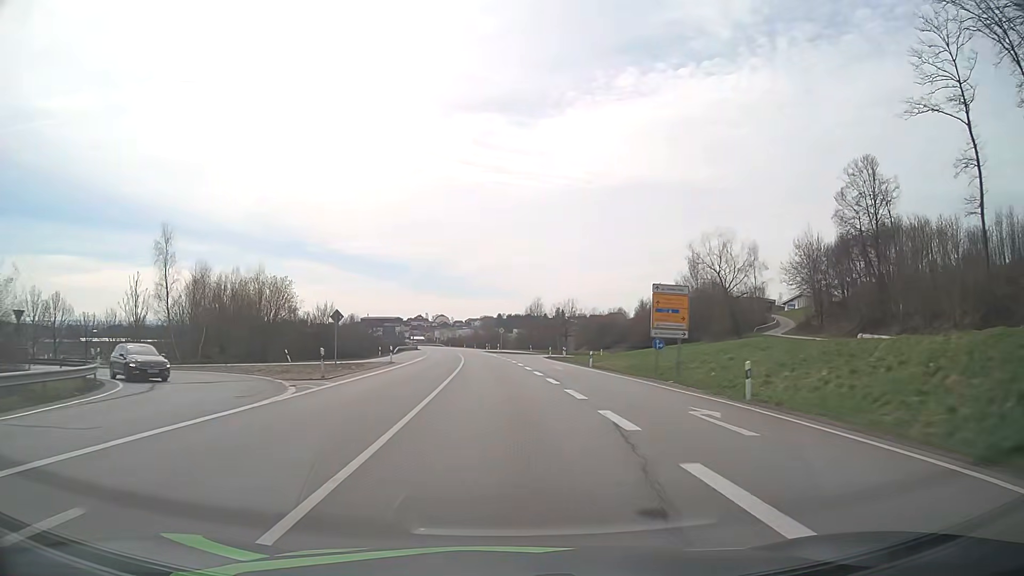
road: primary_link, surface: asphalt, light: Day
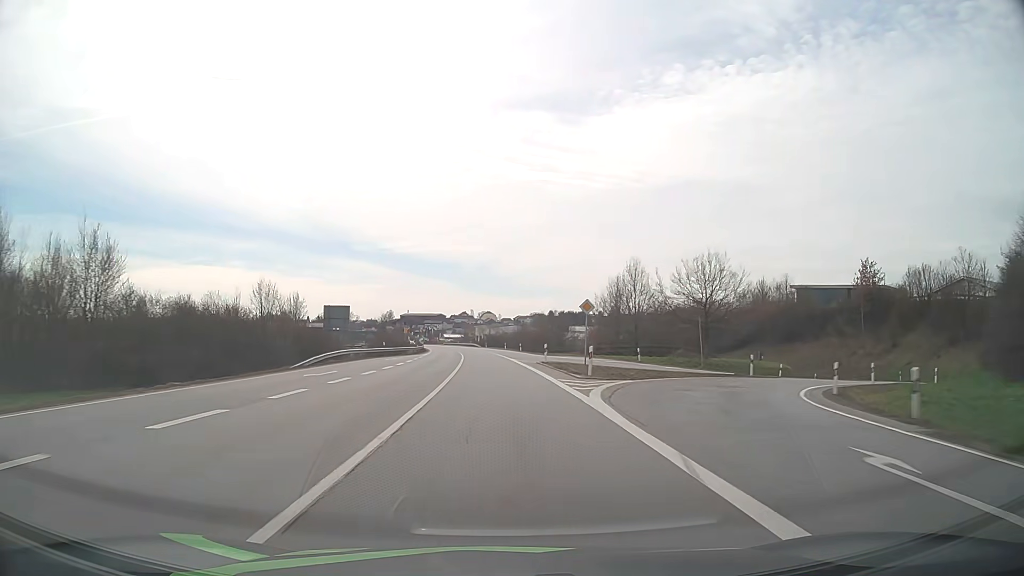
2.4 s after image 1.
(-2.4, +60.6) m; -4°
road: primary
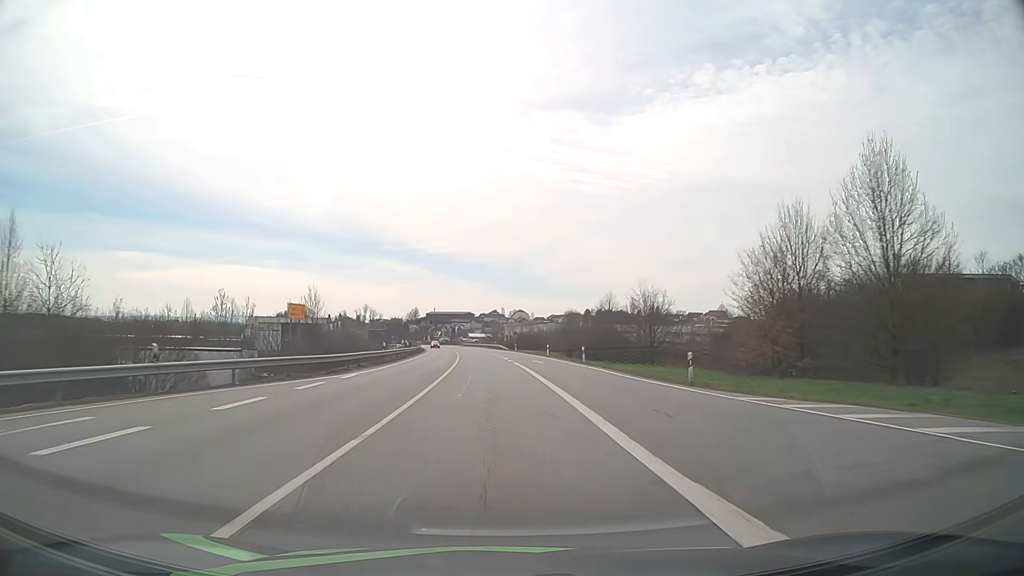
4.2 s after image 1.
(-1.1, +45.4) m; -3°
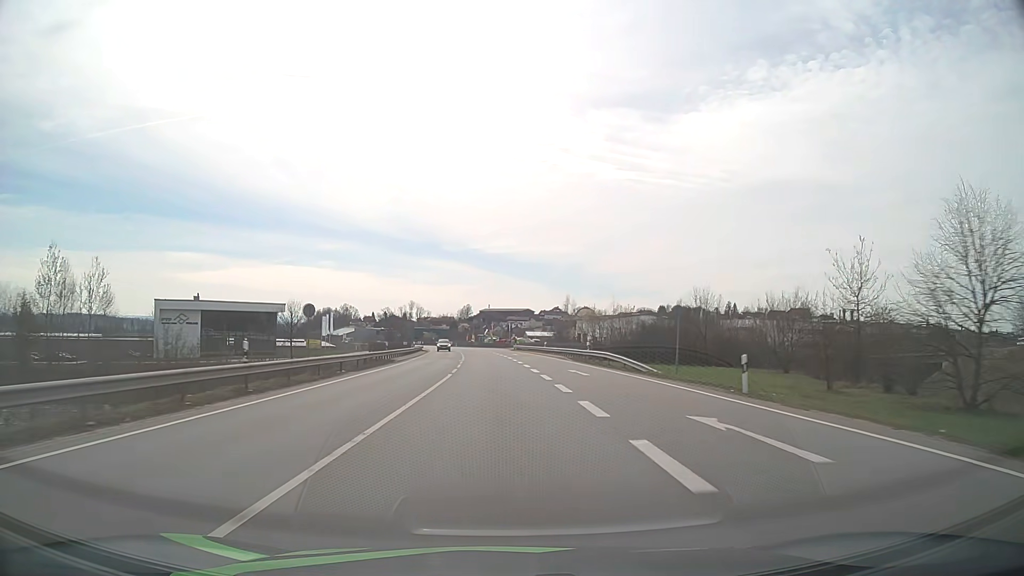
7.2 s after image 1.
(-3.4, +75.5) m; -5°
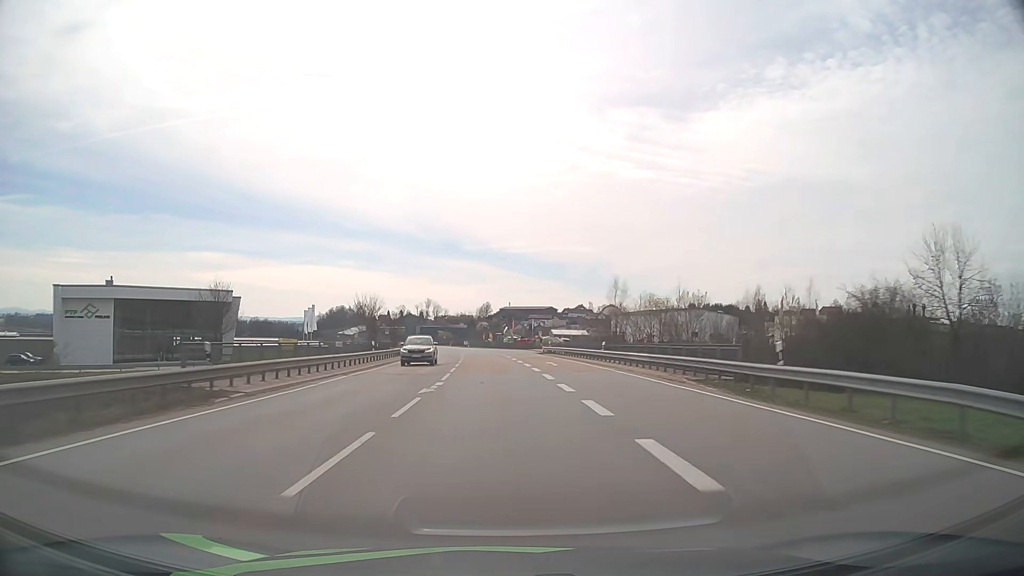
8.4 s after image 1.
(-0.4, +30.1) m; -2°
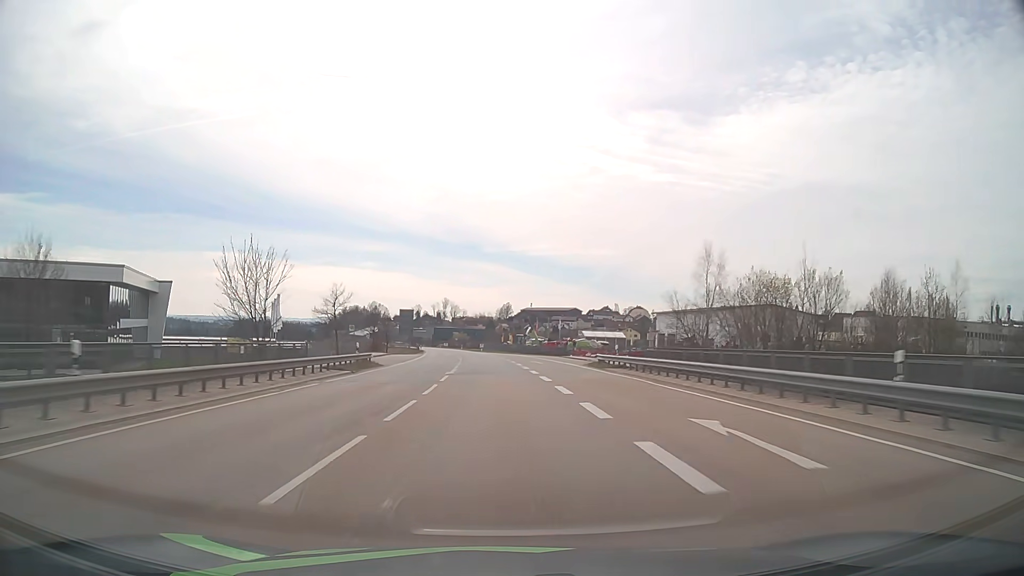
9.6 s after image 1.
(-0.5, +29.9) m; -2°
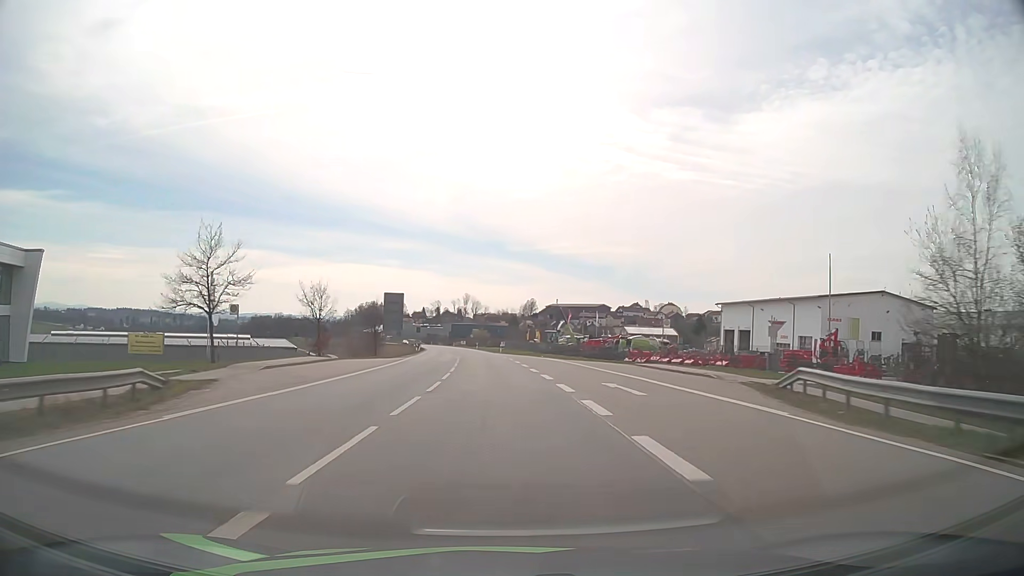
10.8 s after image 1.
(-0.5, +29.6) m; -2°
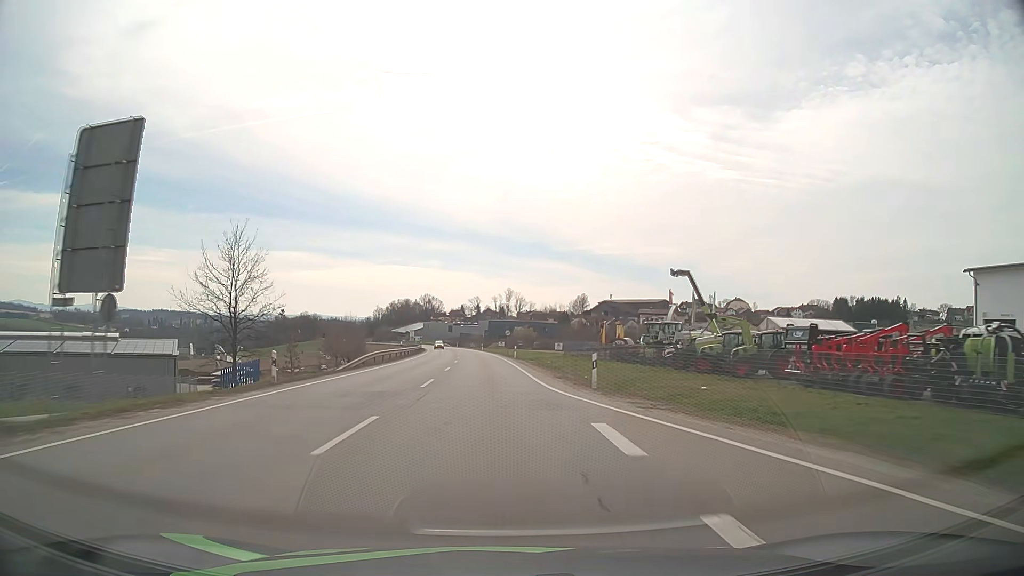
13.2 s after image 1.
(-1.7, +58.4) m; -4°
(0, +10) (0, +20) (-1, +30) (-1, +40) (-2, +50) (-2, +60) (-3, +70) (-4, +80) (-5, +90) (-6, +100) m
